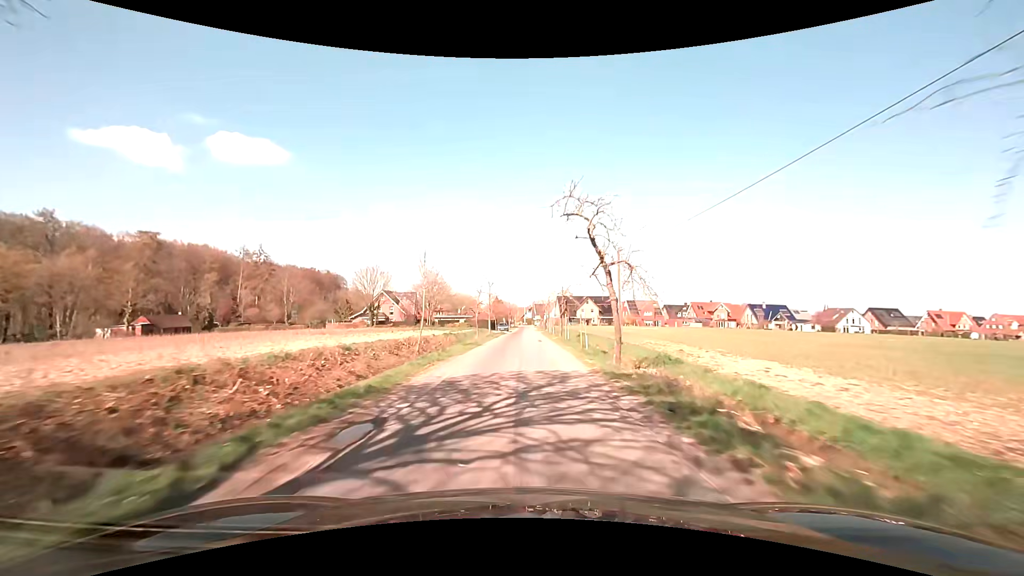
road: unclassified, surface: asphalt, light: Day
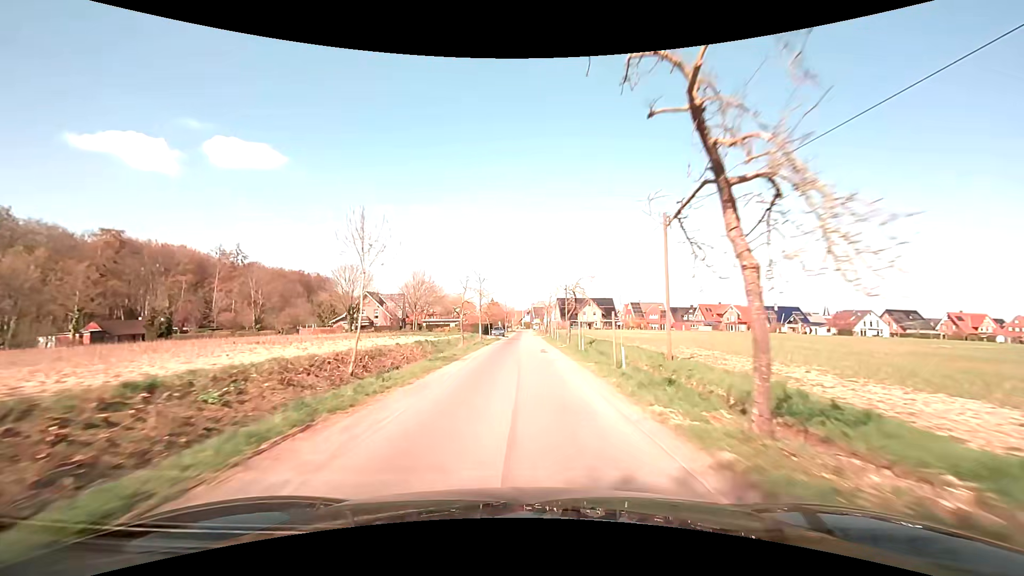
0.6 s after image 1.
(0.0, +9.8) m; 0°
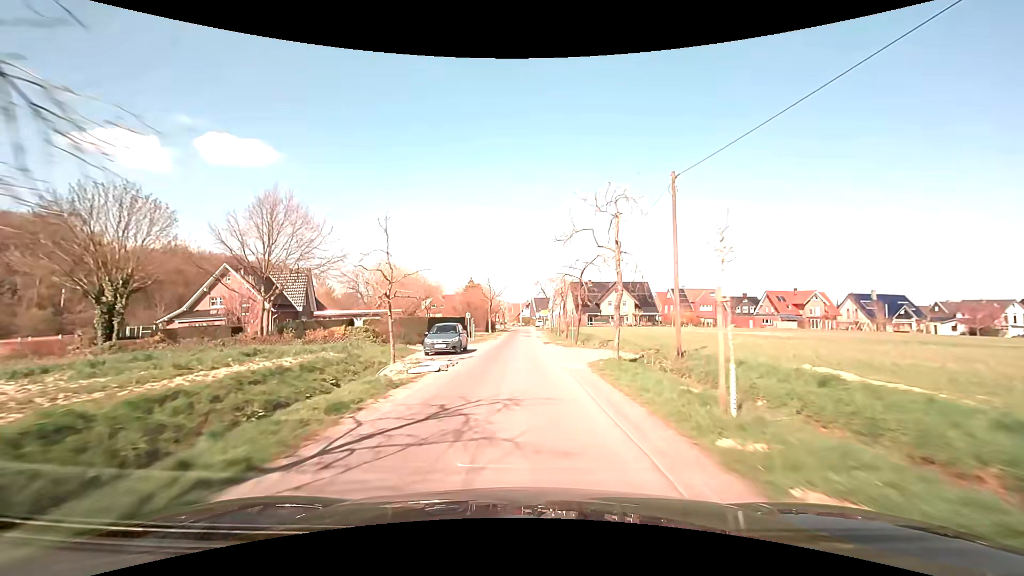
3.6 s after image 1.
(+0.2, +46.3) m; 0°
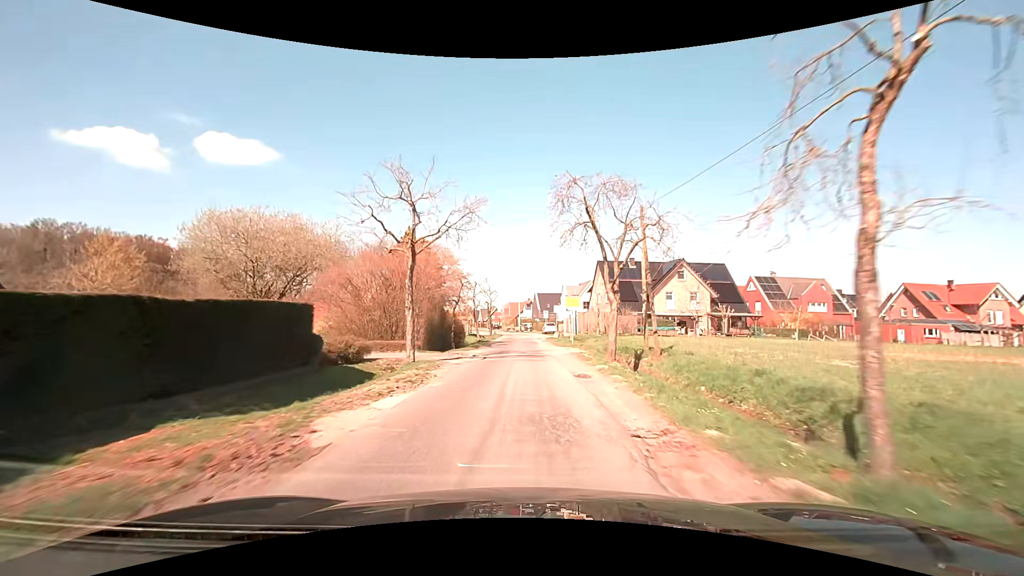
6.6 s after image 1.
(+0.1, +42.0) m; 0°
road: residential
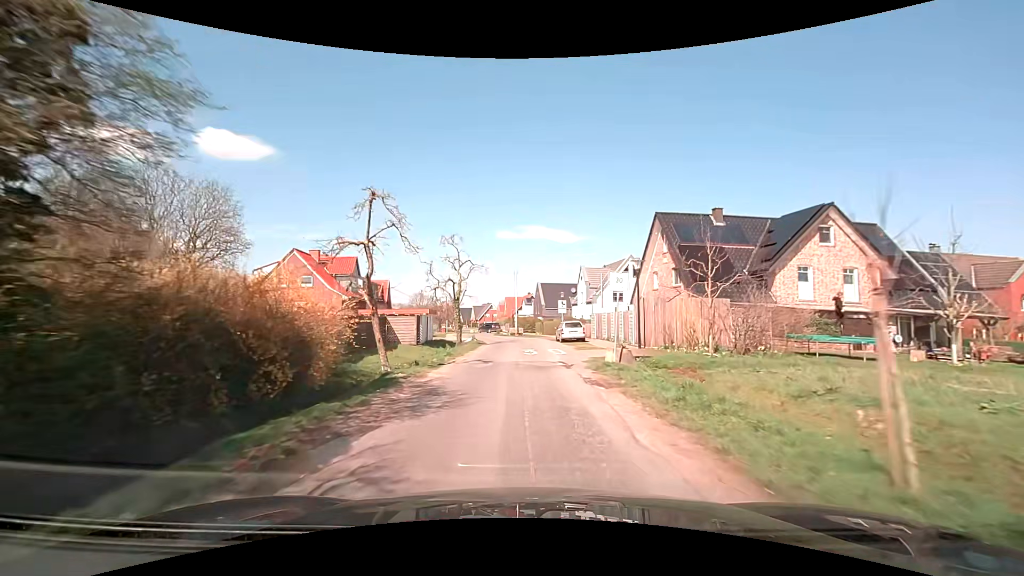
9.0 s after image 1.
(-0.1, +29.2) m; 0°
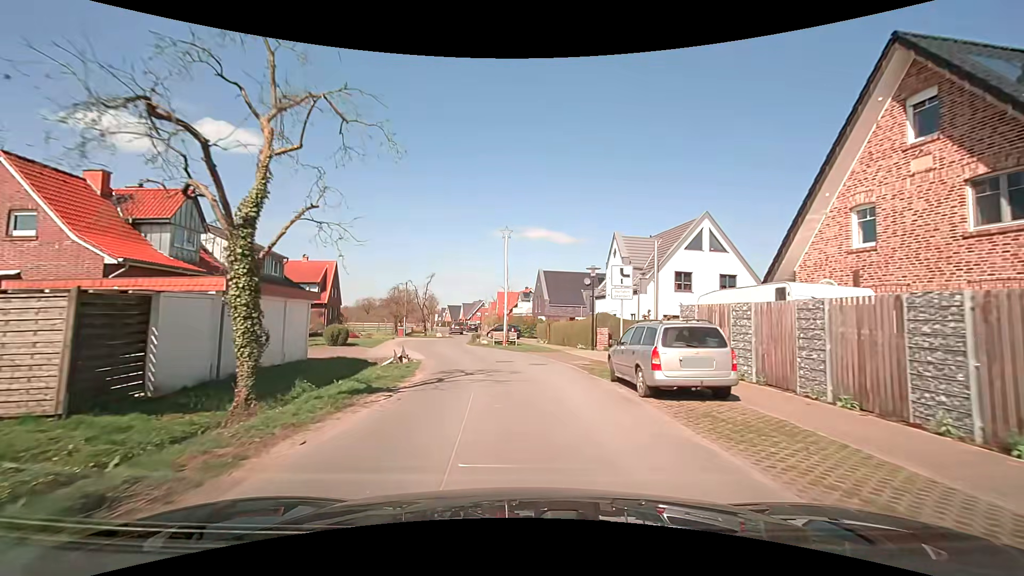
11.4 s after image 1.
(+0.2, +23.9) m; +1°
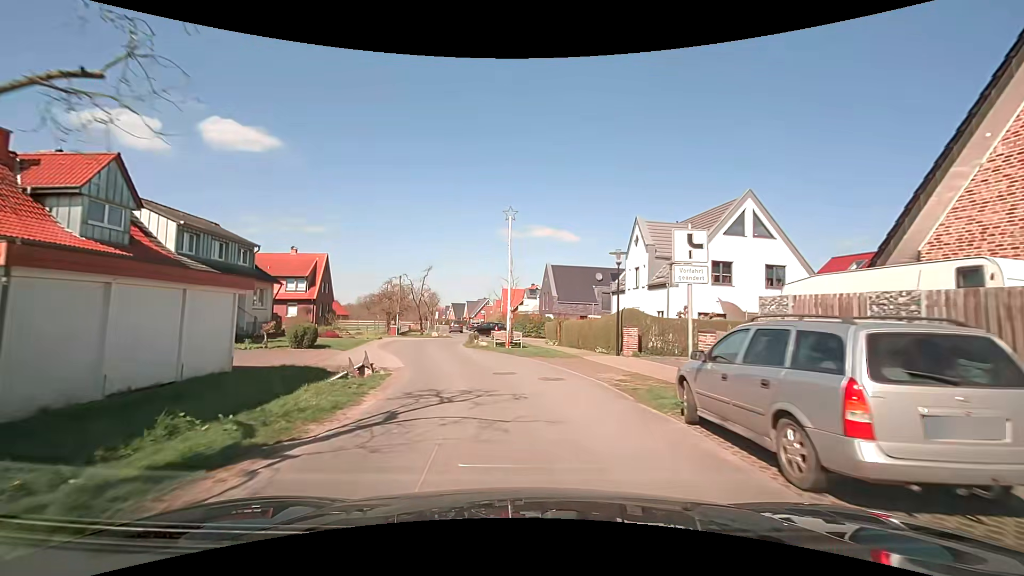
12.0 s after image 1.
(-0.1, +5.2) m; -1°
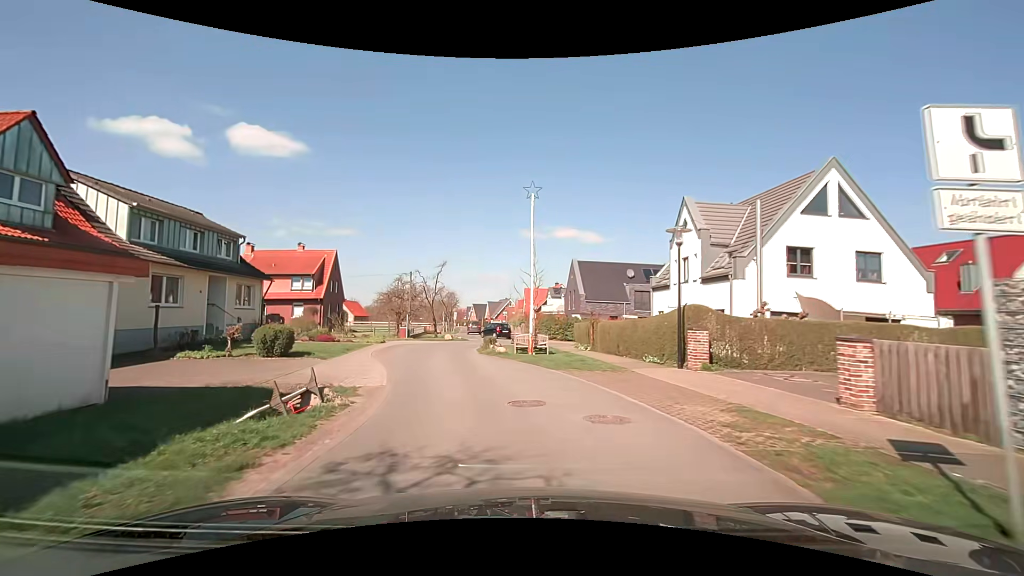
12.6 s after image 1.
(-0.1, +5.0) m; -2°
